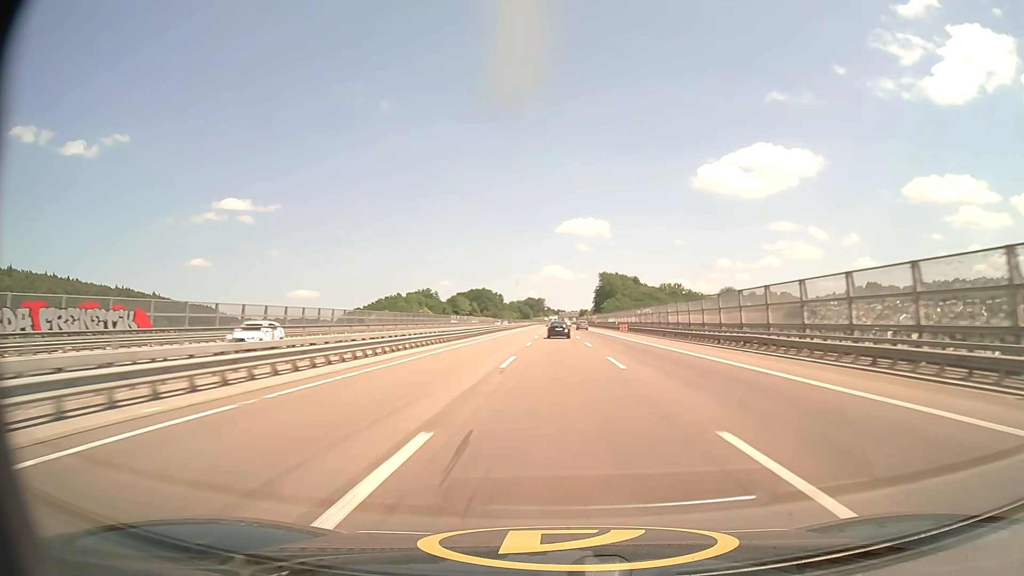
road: motorway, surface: asphalt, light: Day
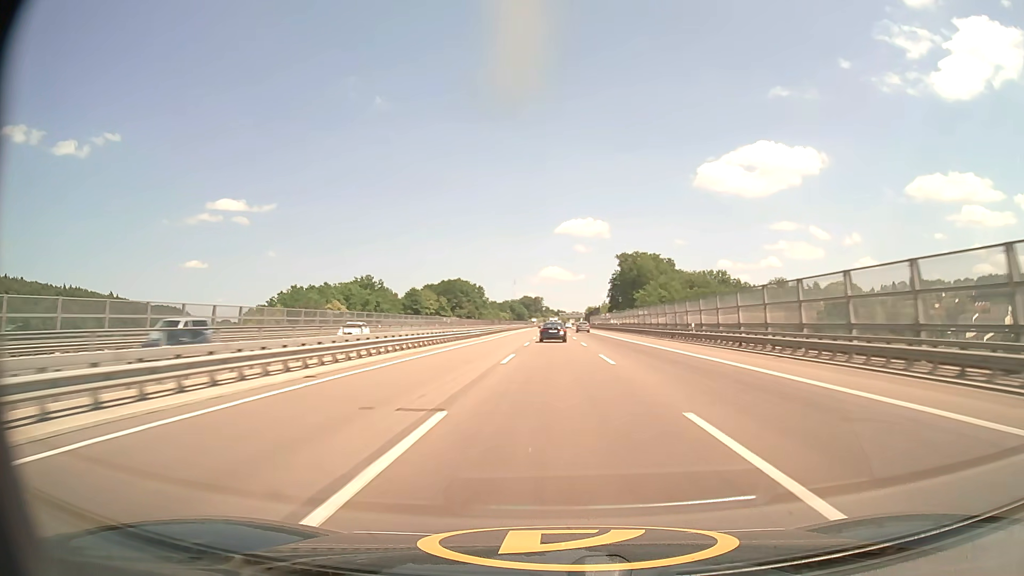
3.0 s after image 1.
(+0.4, +105.0) m; 0°
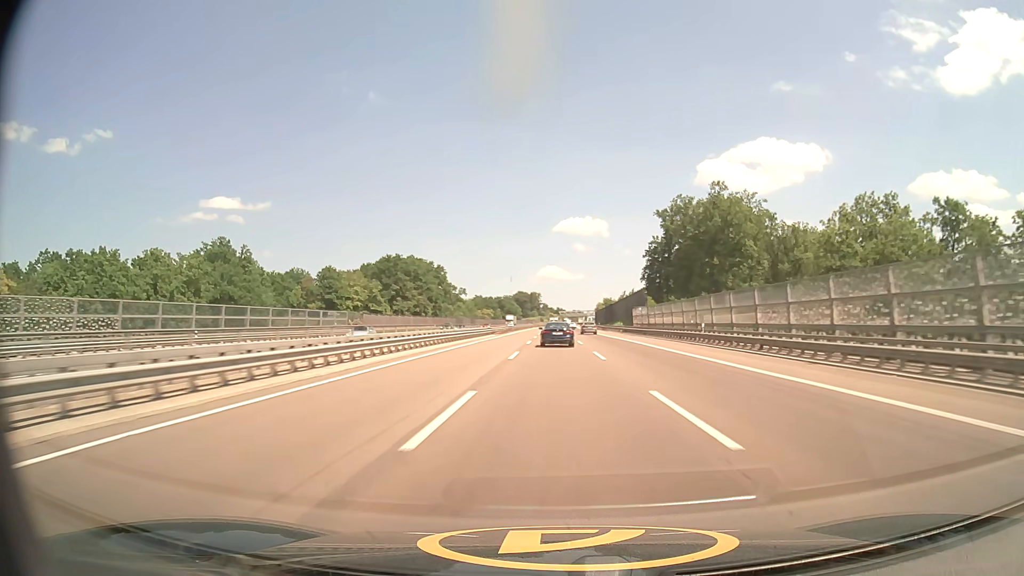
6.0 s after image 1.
(0.0, +103.3) m; 0°
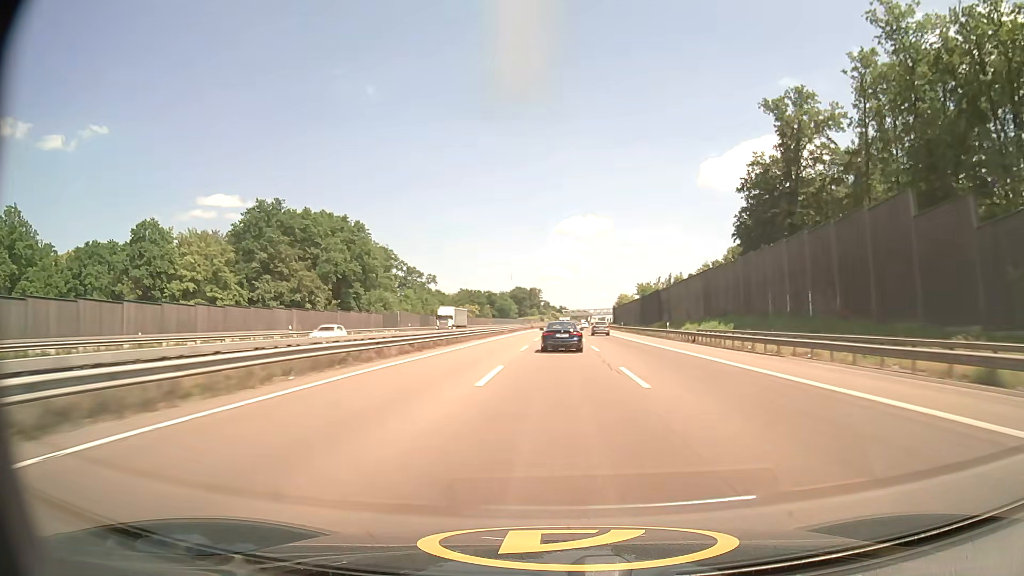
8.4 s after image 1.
(0.0, +82.2) m; 0°
(0, +10) (0, +20) (0, +30) (0, +40) (0, +50) (0, +60) (0, +70) (+1, +80) (+1, +90) (+1, +100) m
